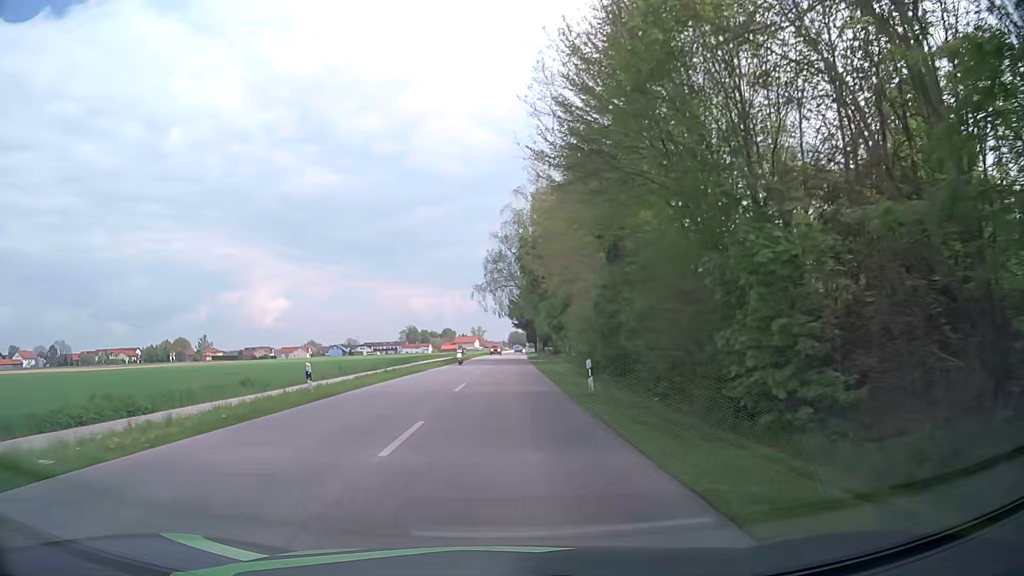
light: Day
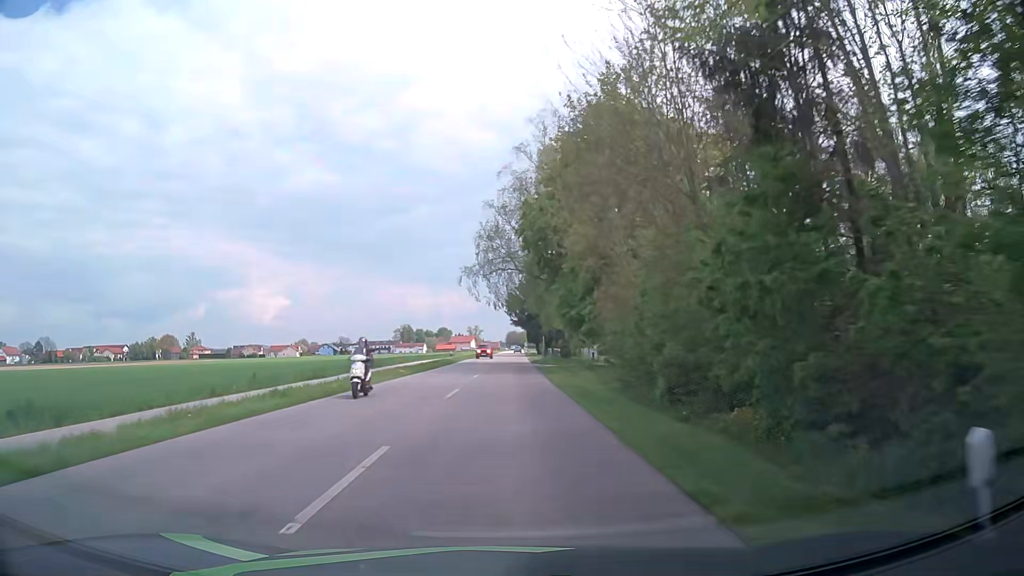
(0.0, +15.7) m; 0°
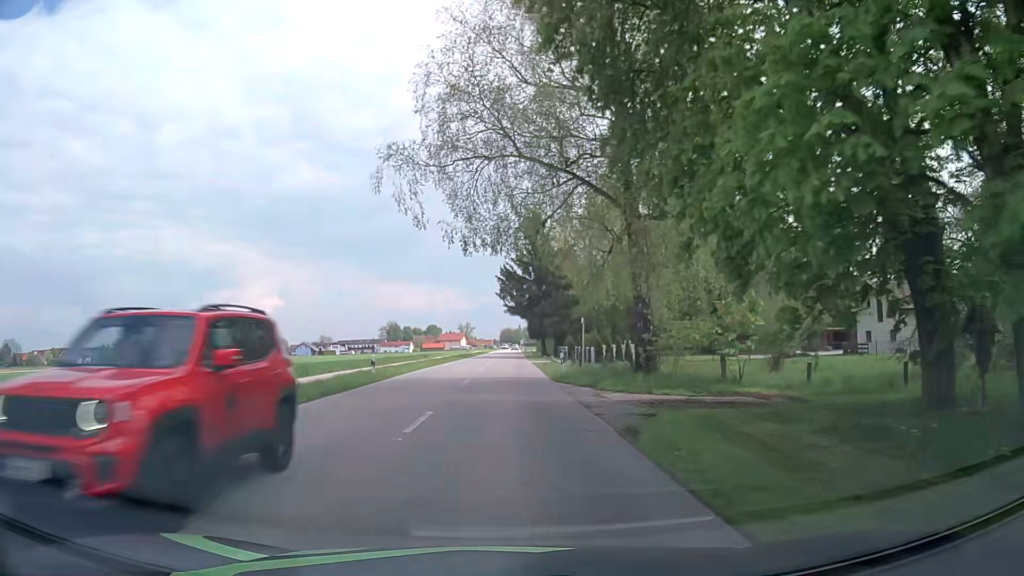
(+0.5, +33.1) m; +1°
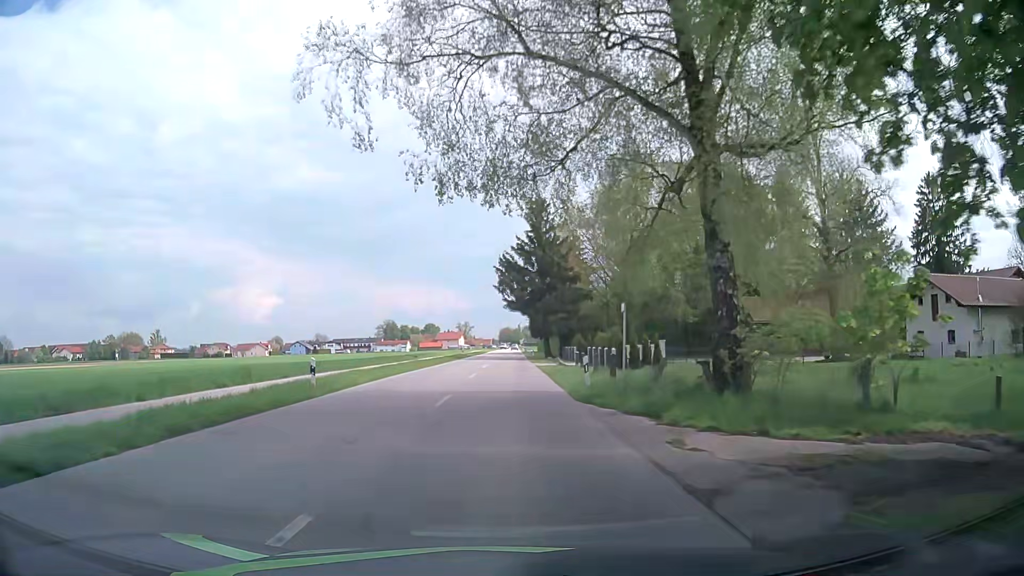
(0.0, +8.5) m; 0°
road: secondary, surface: asphalt
